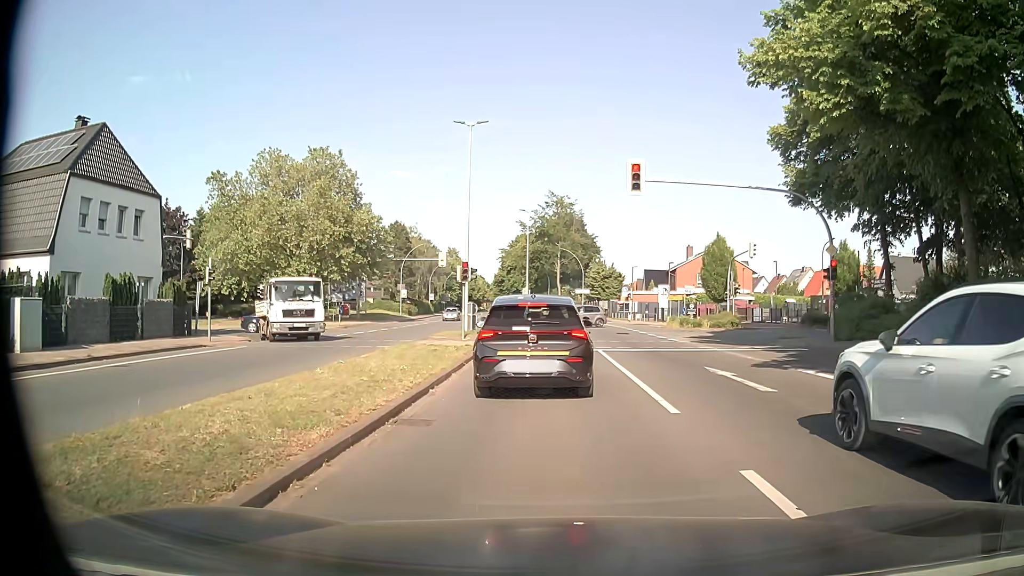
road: primary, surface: asphalt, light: Day
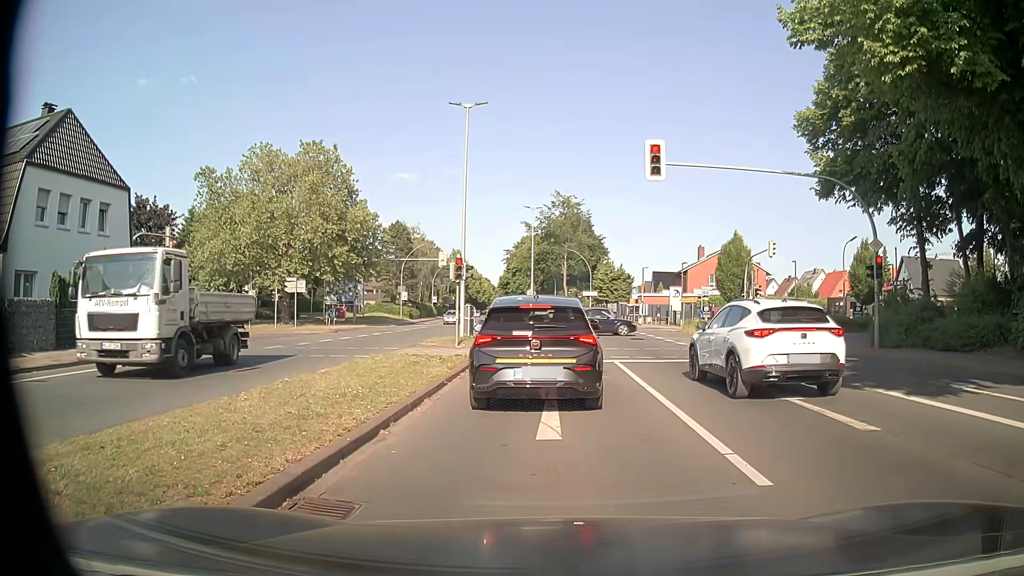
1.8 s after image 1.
(0.0, +3.4) m; 0°
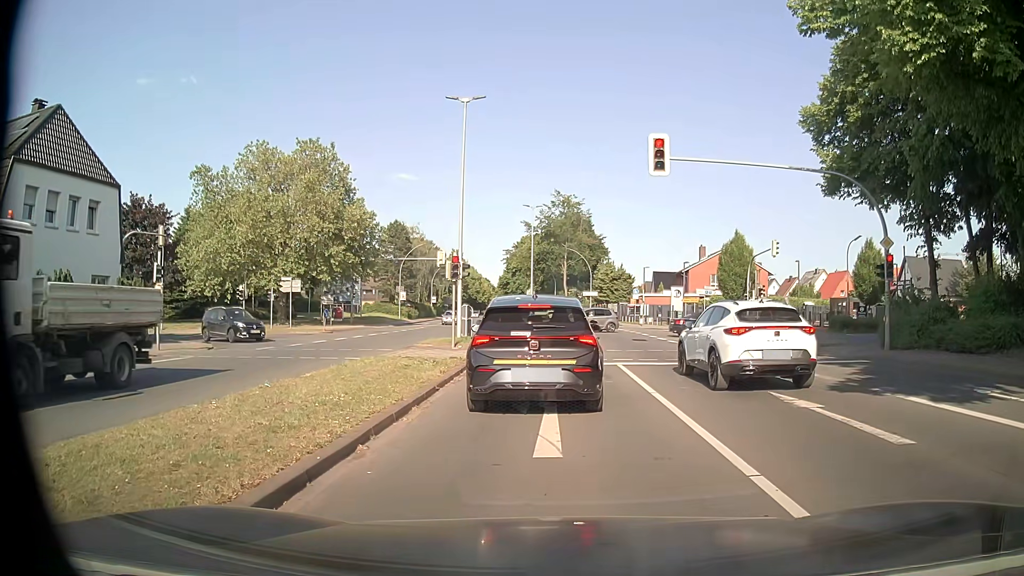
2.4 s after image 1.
(0.0, +0.9) m; -1°
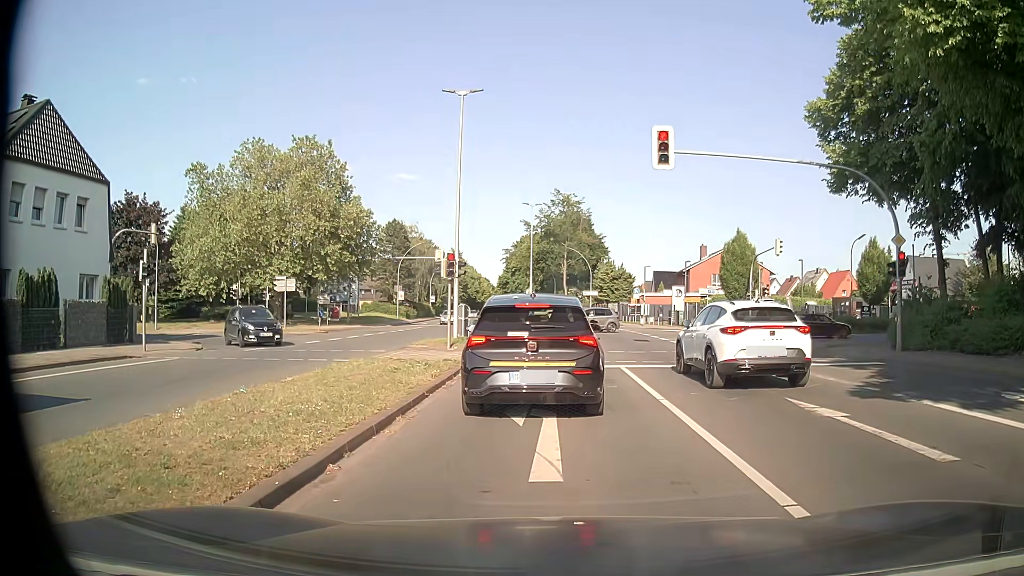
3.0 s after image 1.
(0.0, +0.9) m; +2°
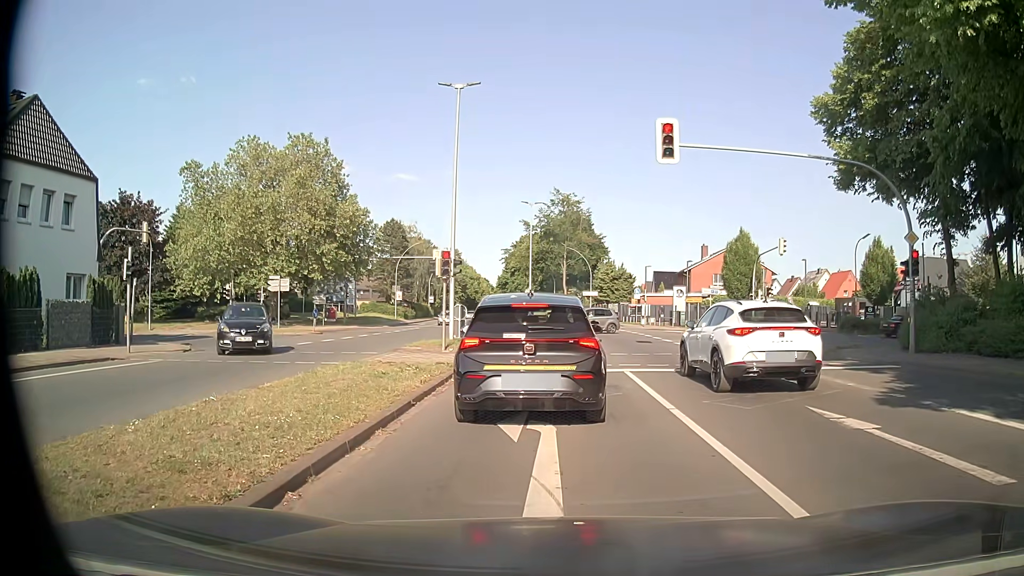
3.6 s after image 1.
(0.0, +1.0) m; -1°
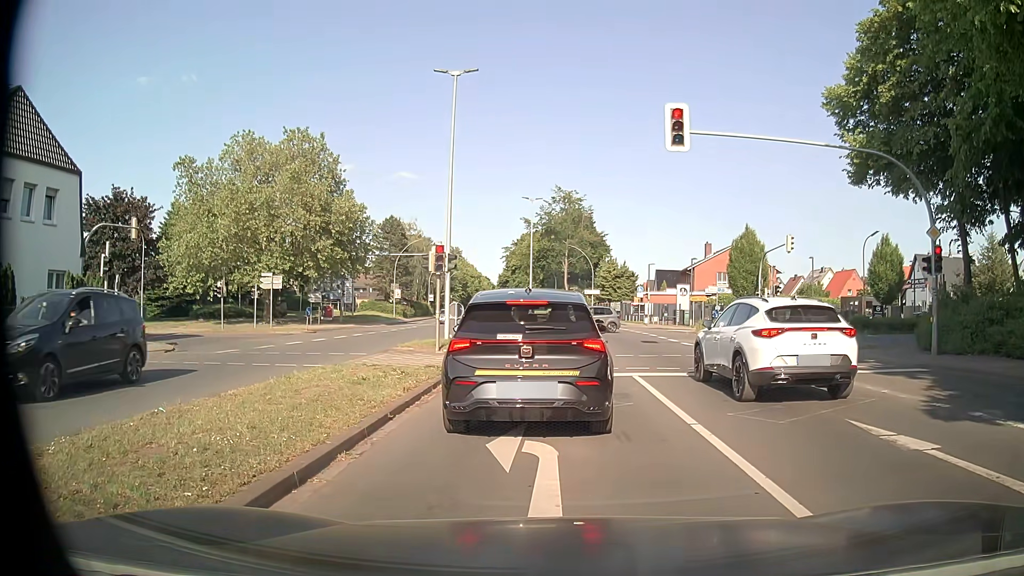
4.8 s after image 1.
(0.0, +1.3) m; 0°
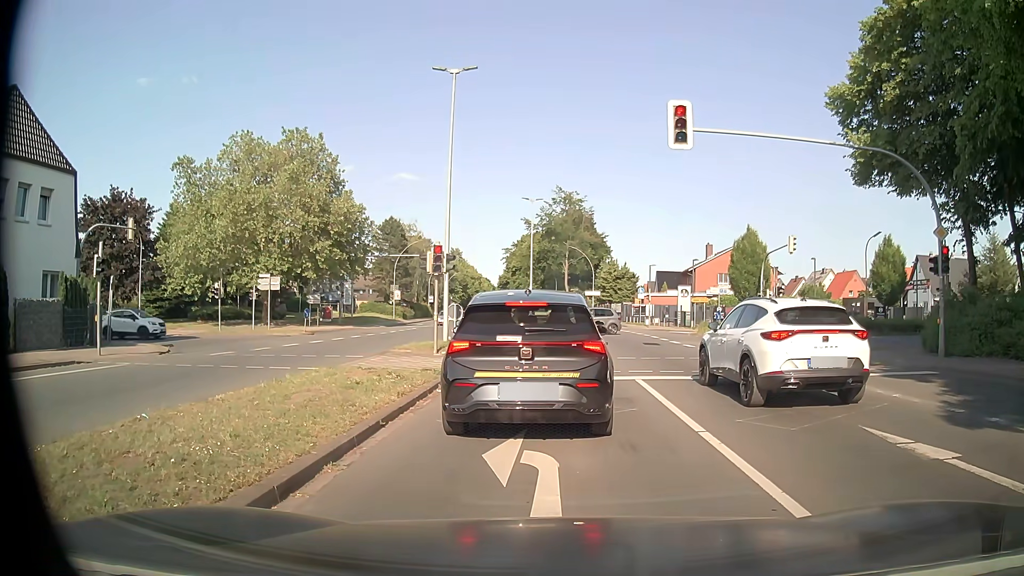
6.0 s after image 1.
(0.0, +0.4) m; 0°
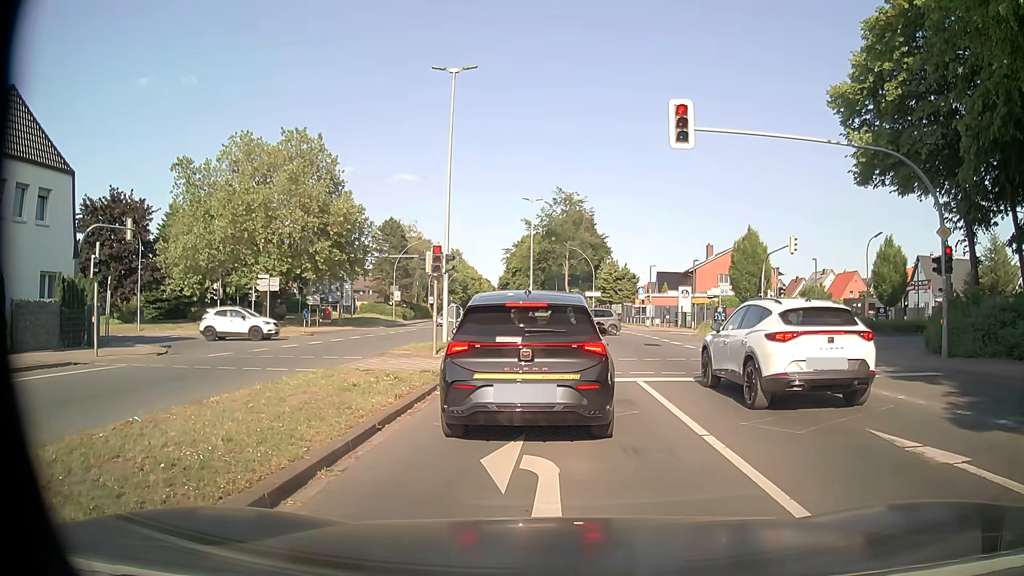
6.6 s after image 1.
(0.0, +0.2) m; 0°
(0, +10) (0, +20) (-1, +30) (-6, +38) (-15, +42) (-25, +42) (-35, +40) (-45, +37) (-54, +34) (-64, +32) m
